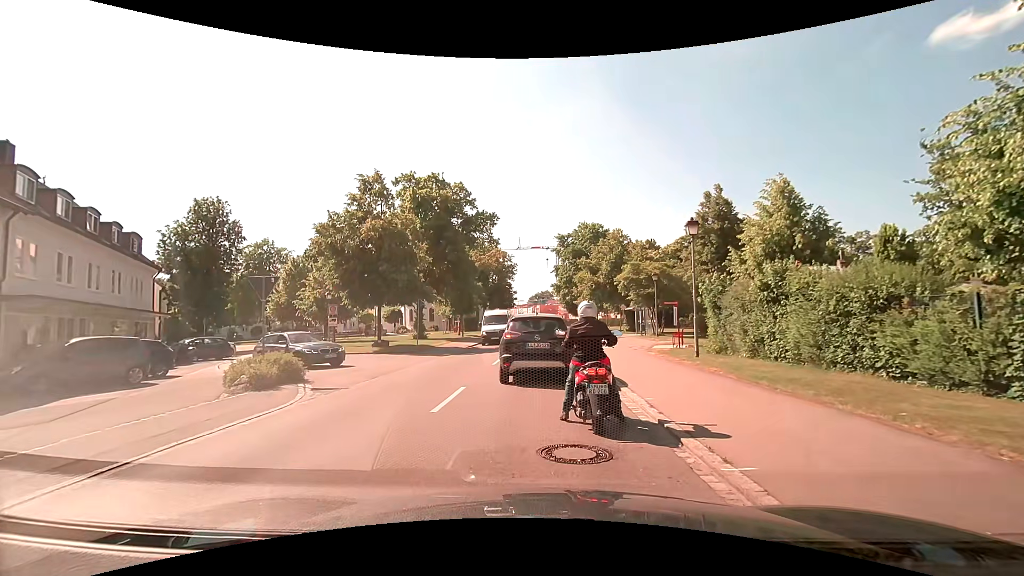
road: tertiary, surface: asphalt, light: Day
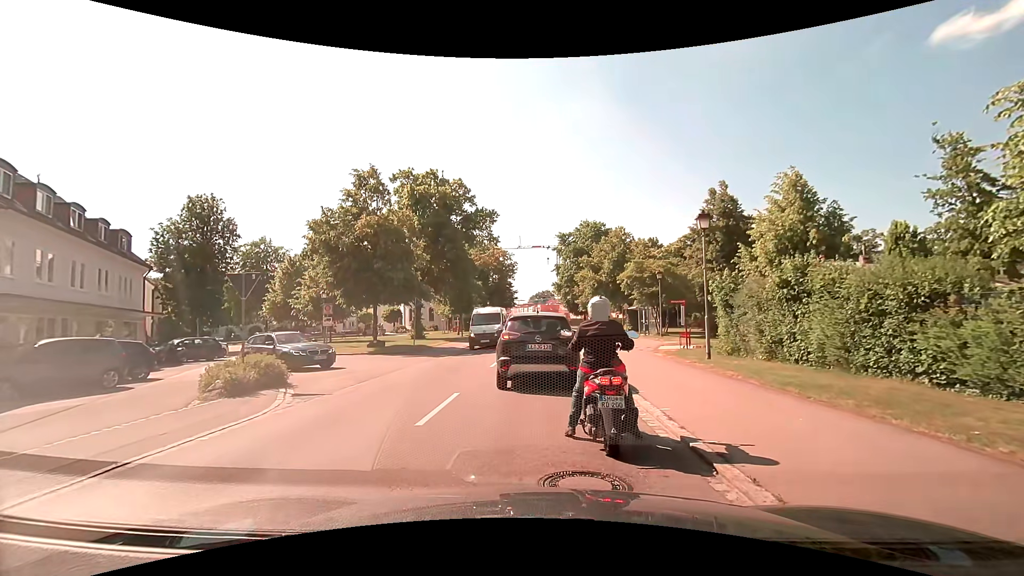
(0.0, +1.0) m; +1°
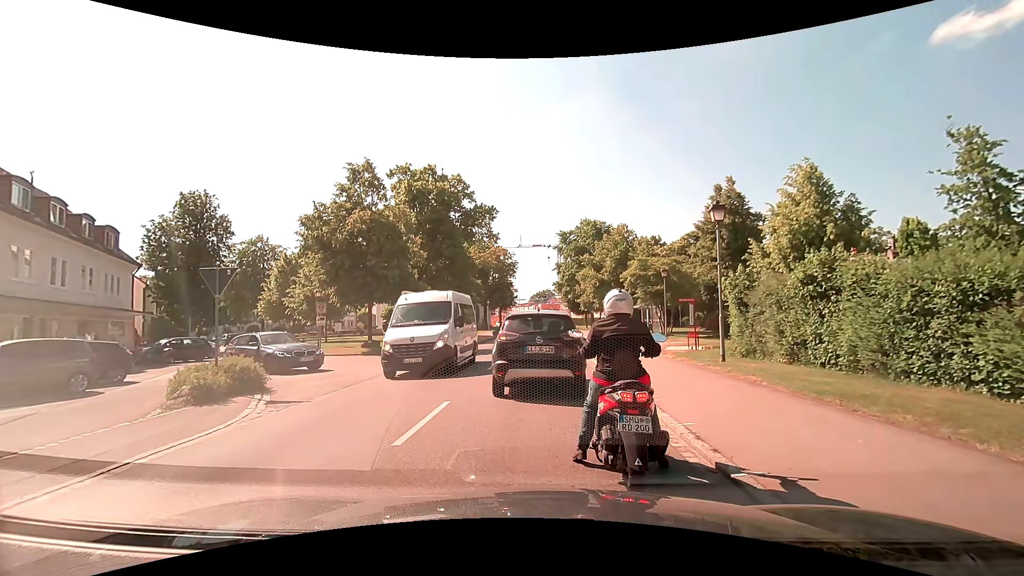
(0.0, +1.1) m; 0°
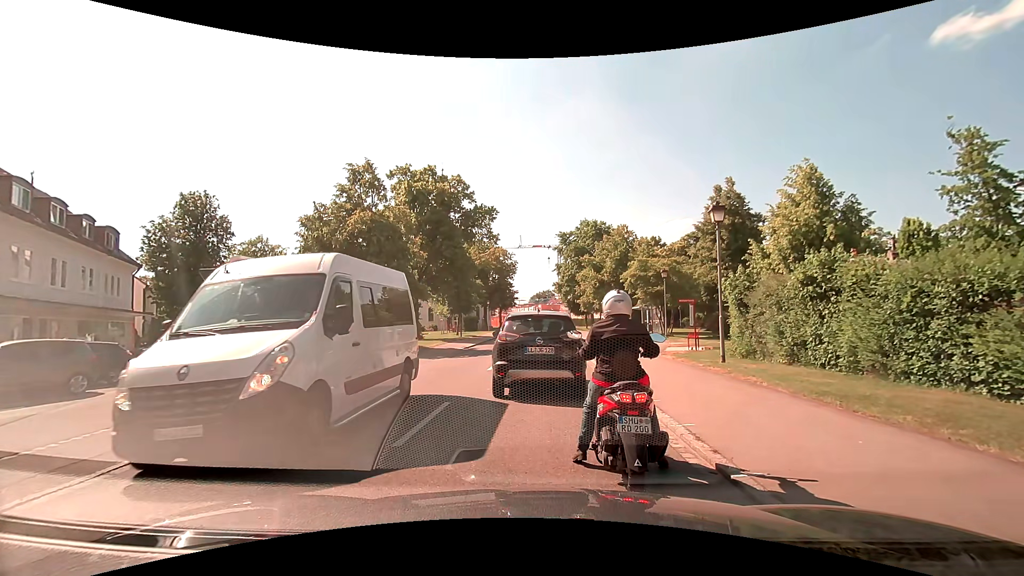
(0.0, 0.0) m; 0°
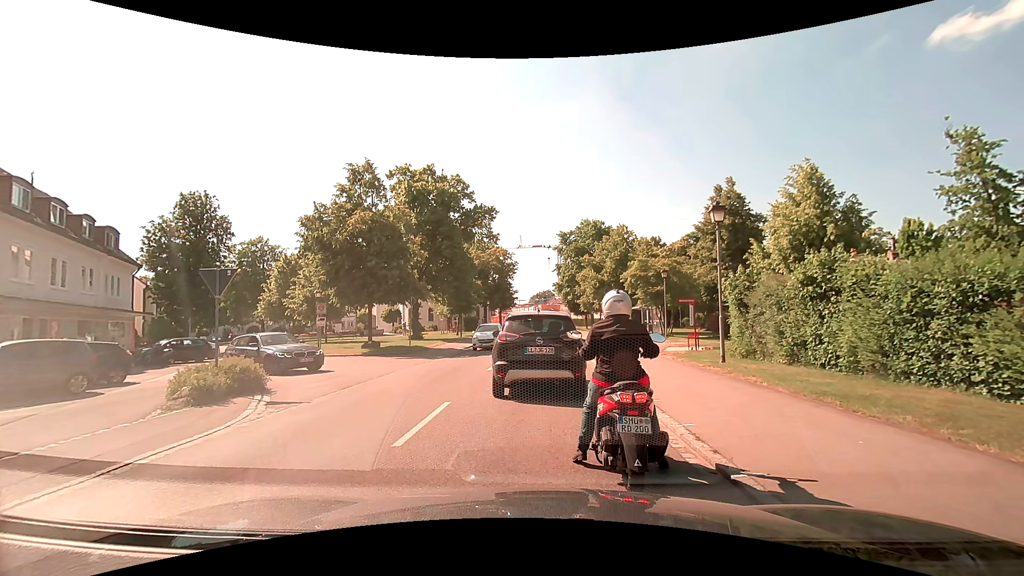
(0.0, 0.0) m; 0°
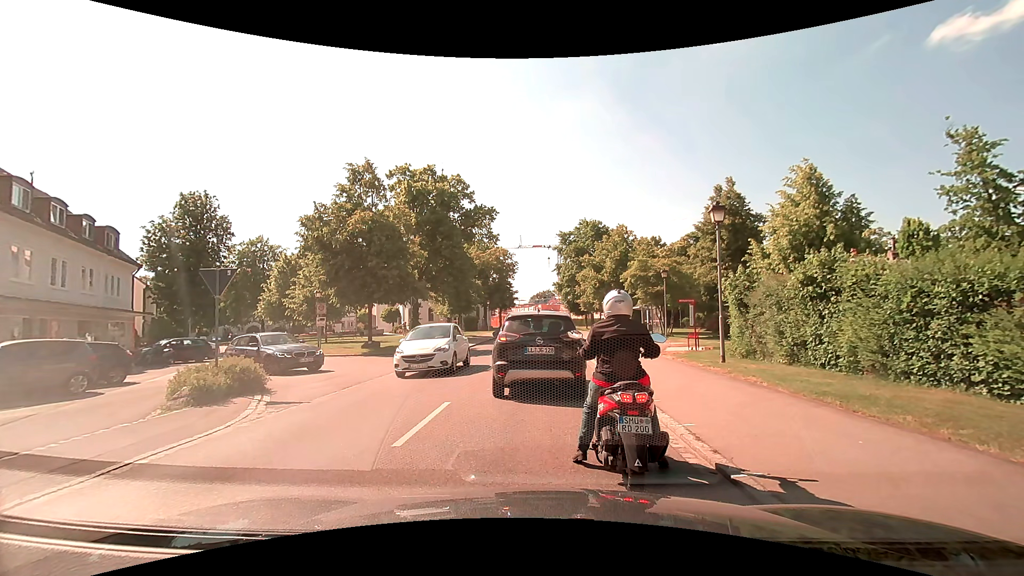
(0.0, 0.0) m; 0°
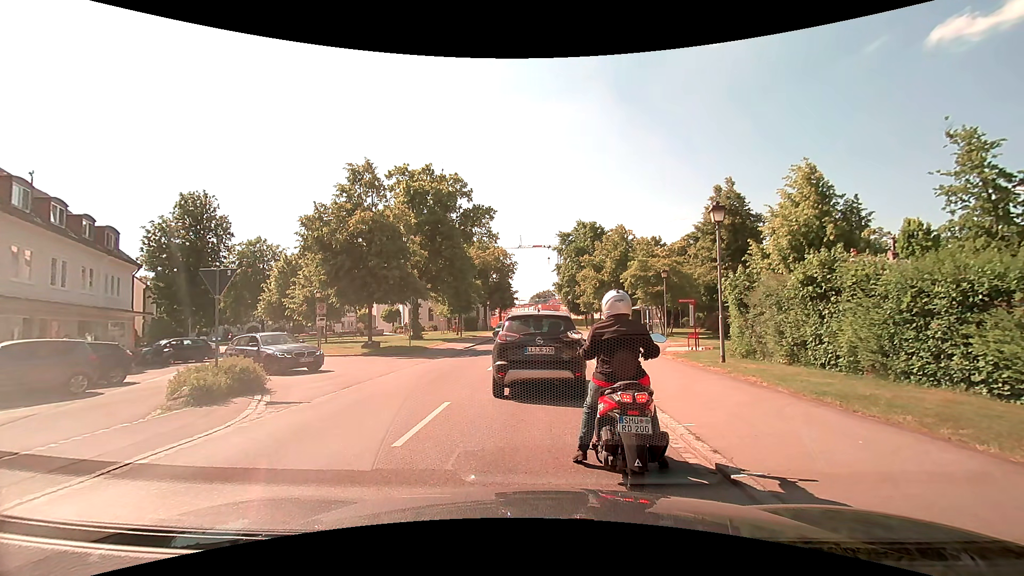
(0.0, 0.0) m; 0°
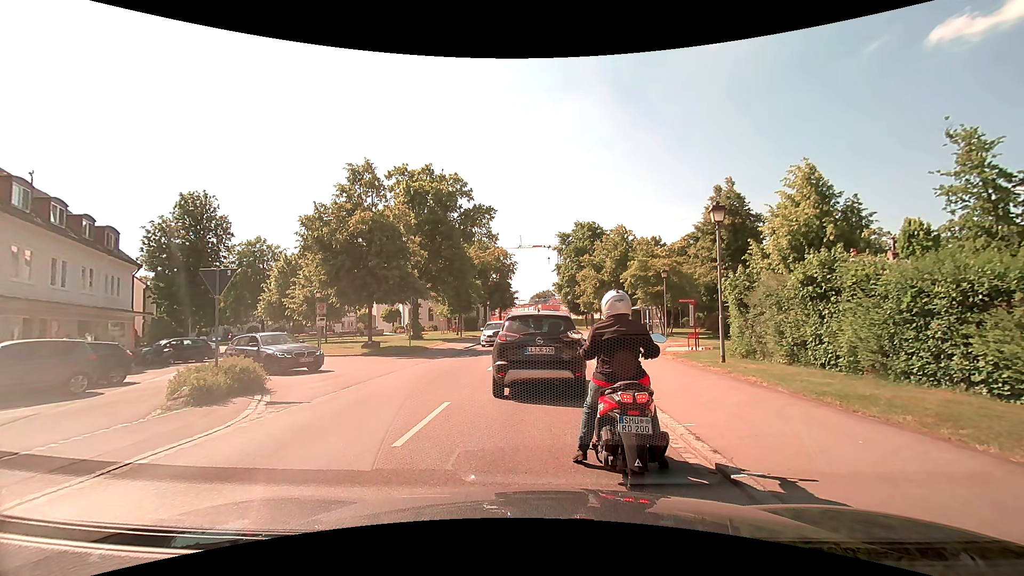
(0.0, 0.0) m; 0°
